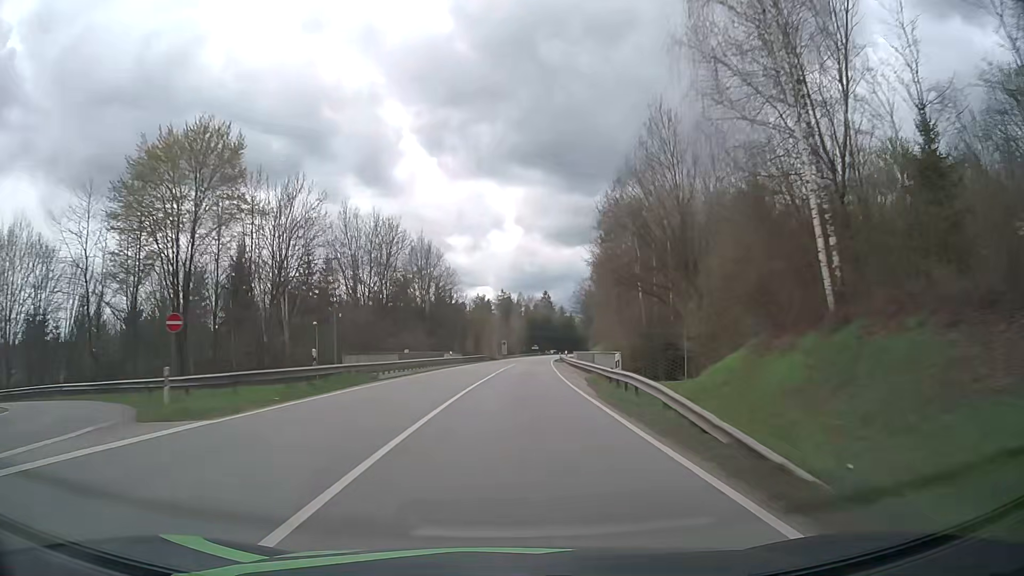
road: secondary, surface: asphalt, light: Day
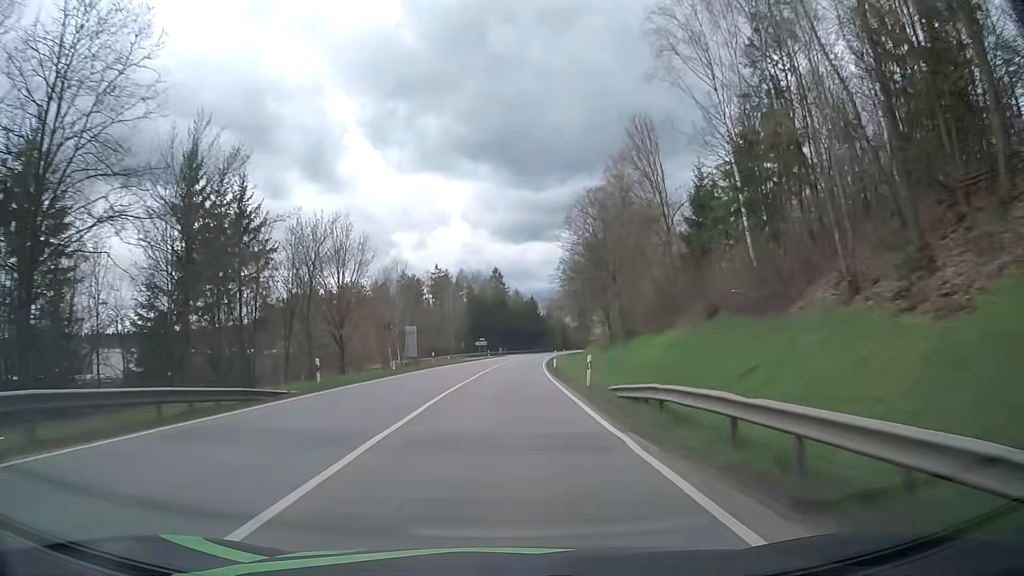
(+3.6, +78.0) m; +5°
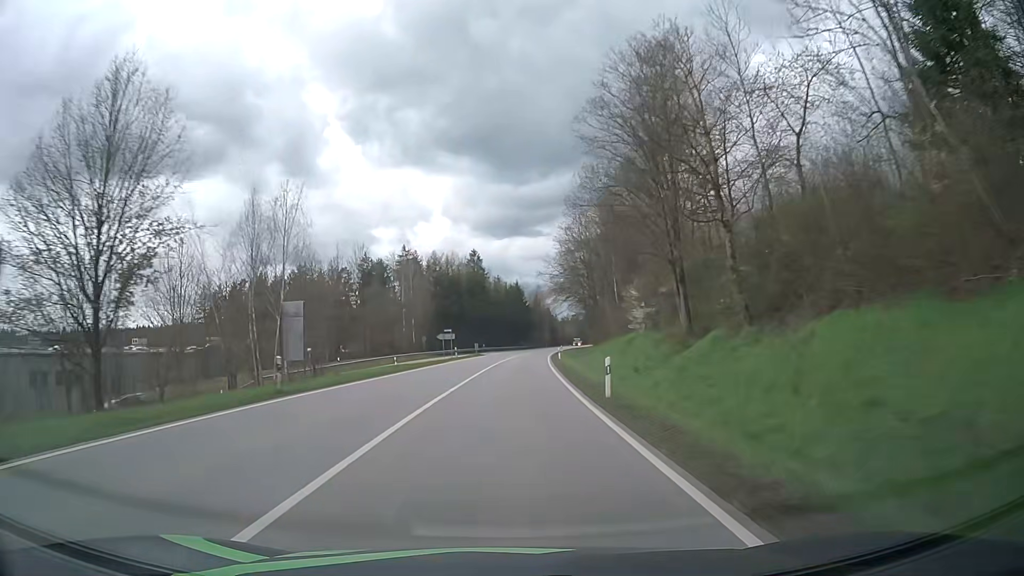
(+0.3, +31.5) m; +1°
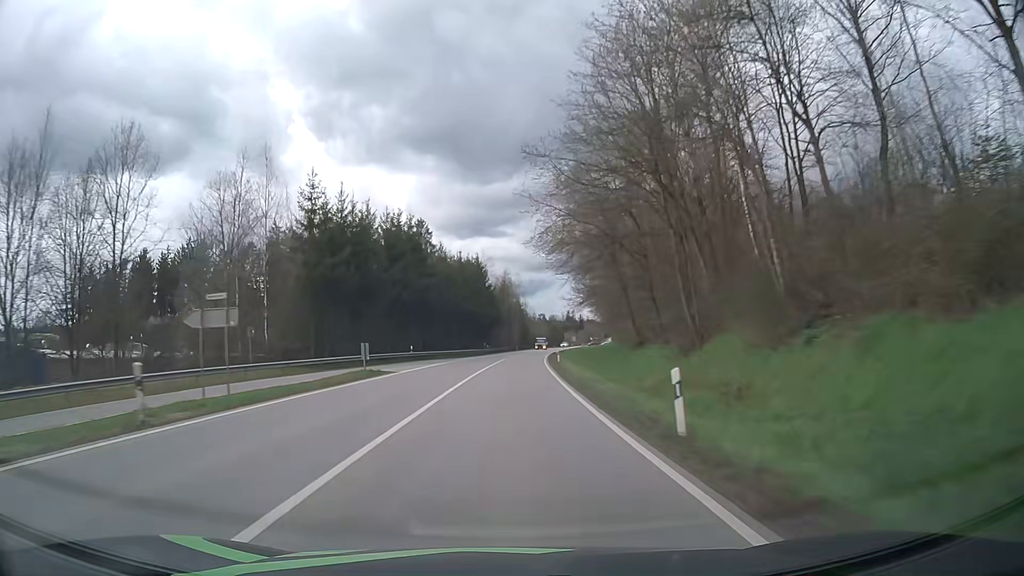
(+1.4, +47.5) m; +3°
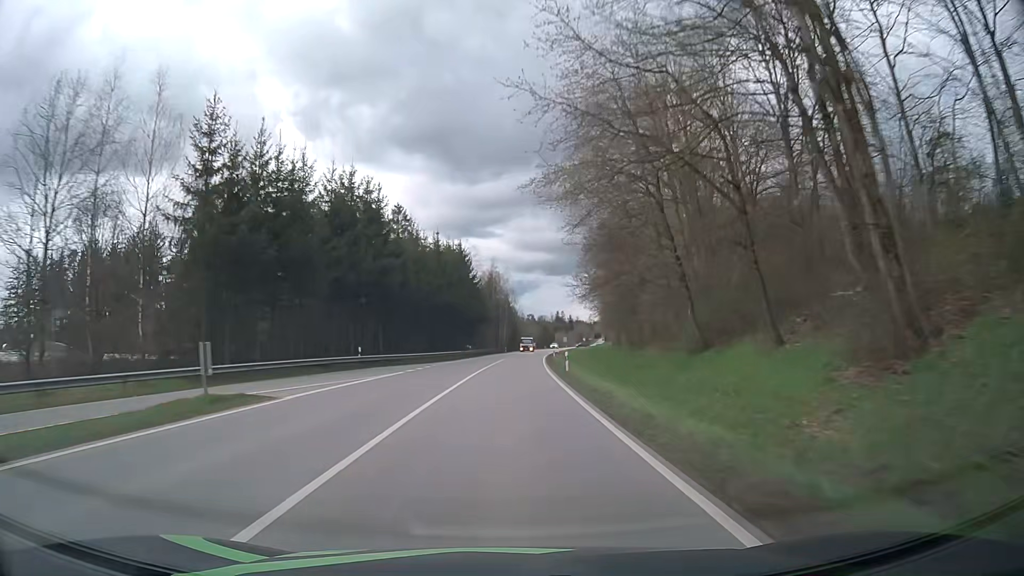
(+0.2, +15.9) m; +1°
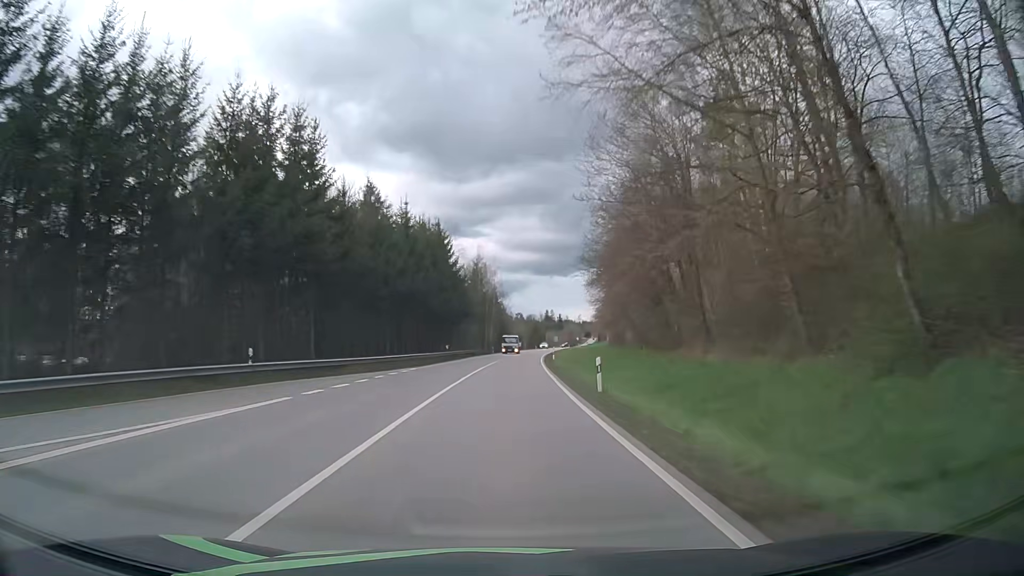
(0.0, +15.9) m; +1°
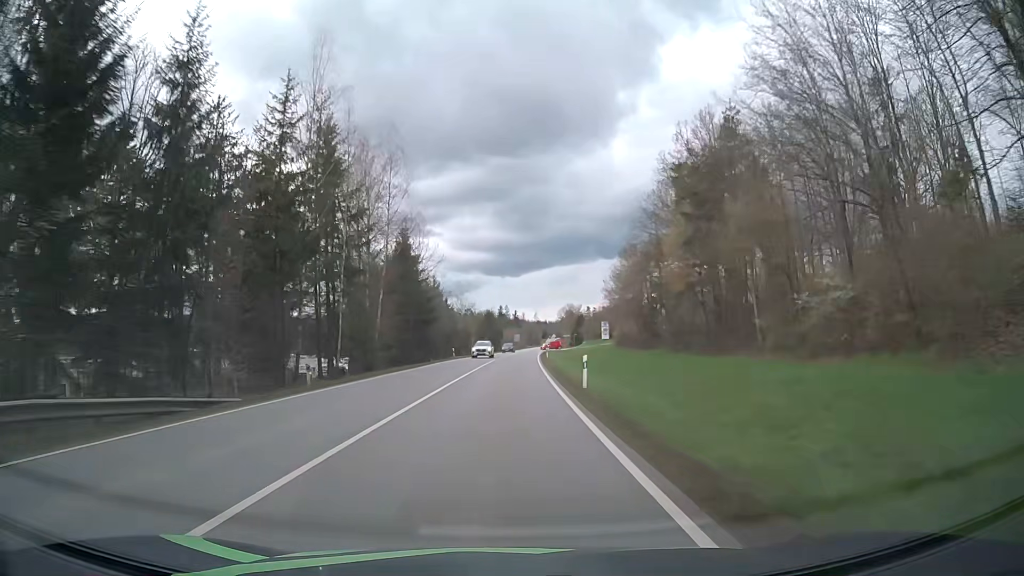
(+3.1, +78.5) m; +4°
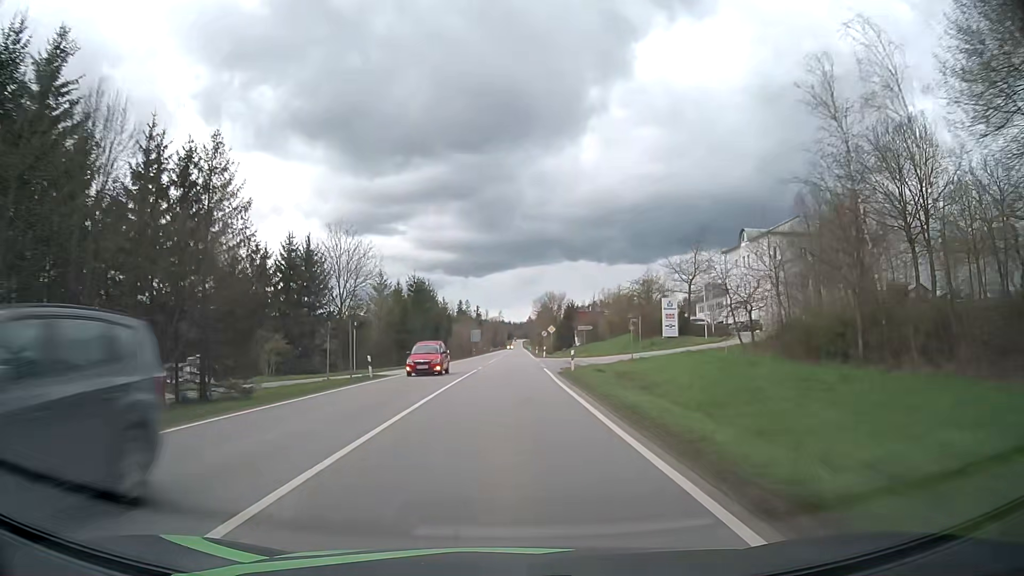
(+2.0, +77.1) m; +3°
(0, +10) (0, +20) (0, +30) (0, +40) (0, +50) (+1, +60) (+1, +70) (+1, +80) (+1, +90) (+2, +100) m
